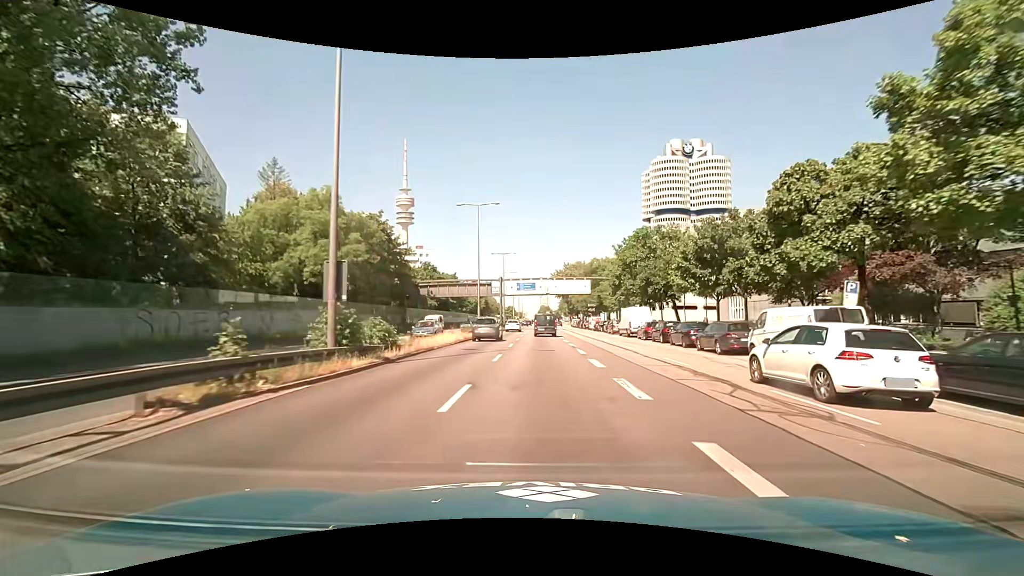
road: trunk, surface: asphalt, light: Day
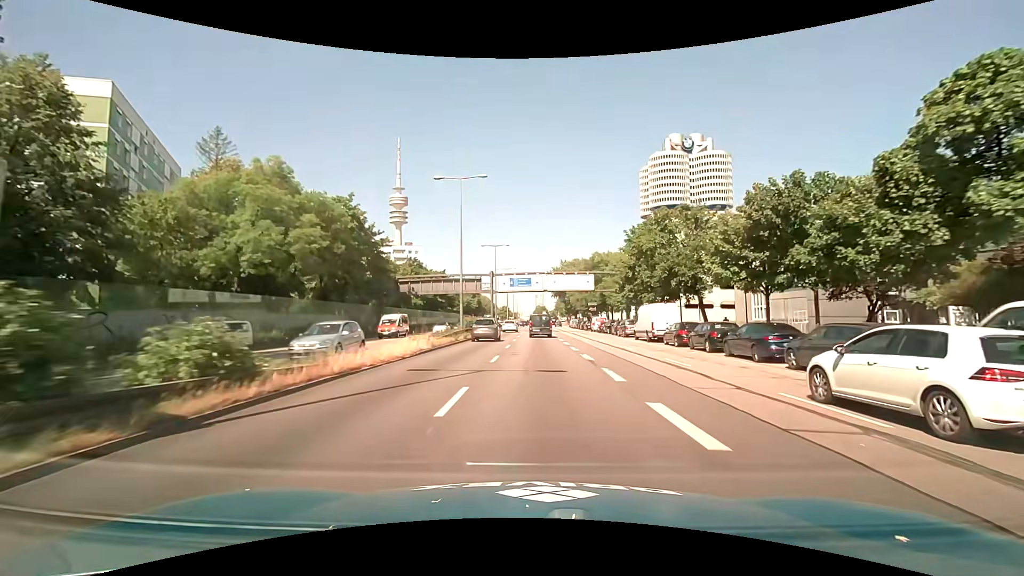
(+0.1, +9.3) m; +1°
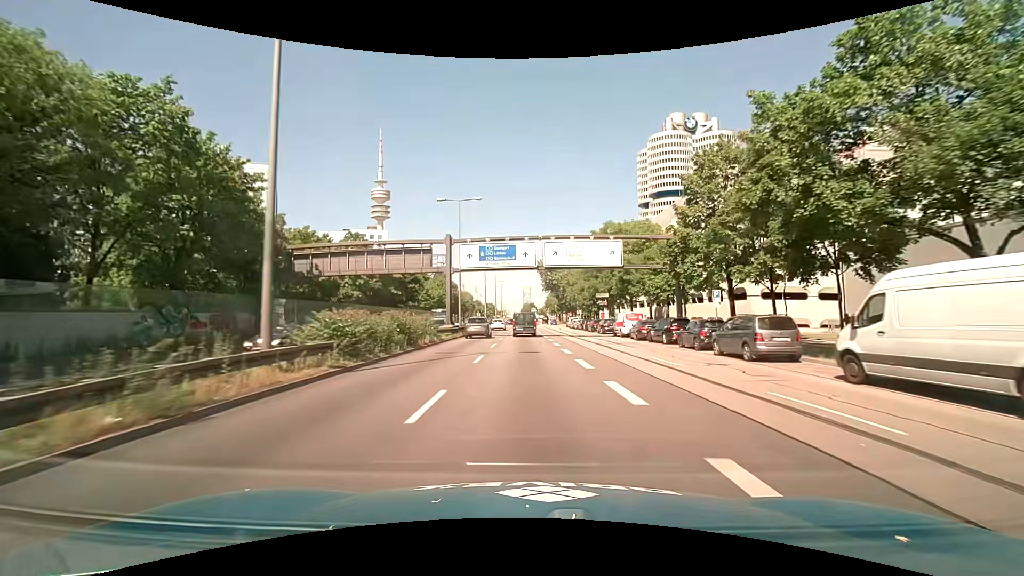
(+0.4, +27.5) m; +1°
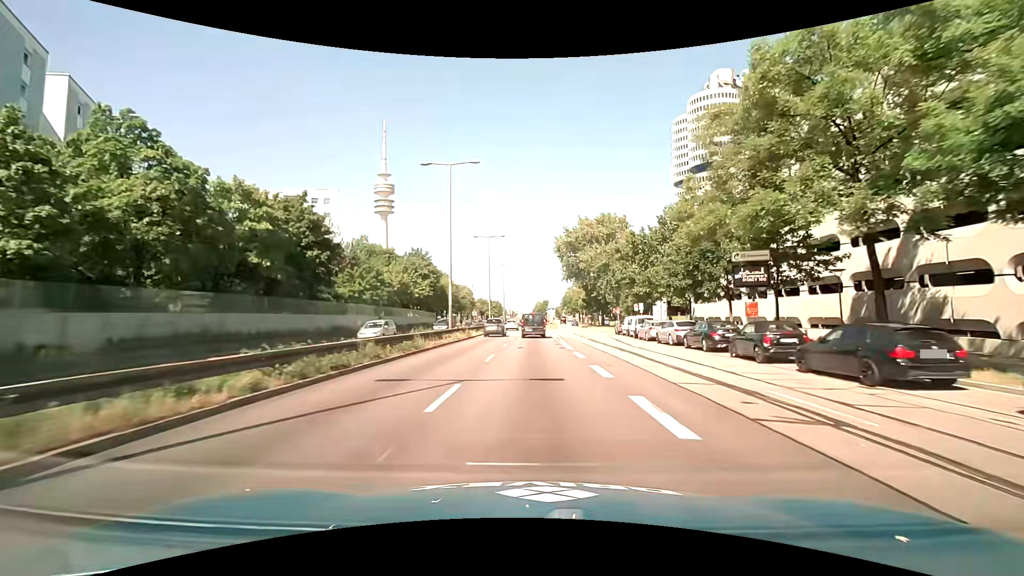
(-0.4, +44.2) m; -1°
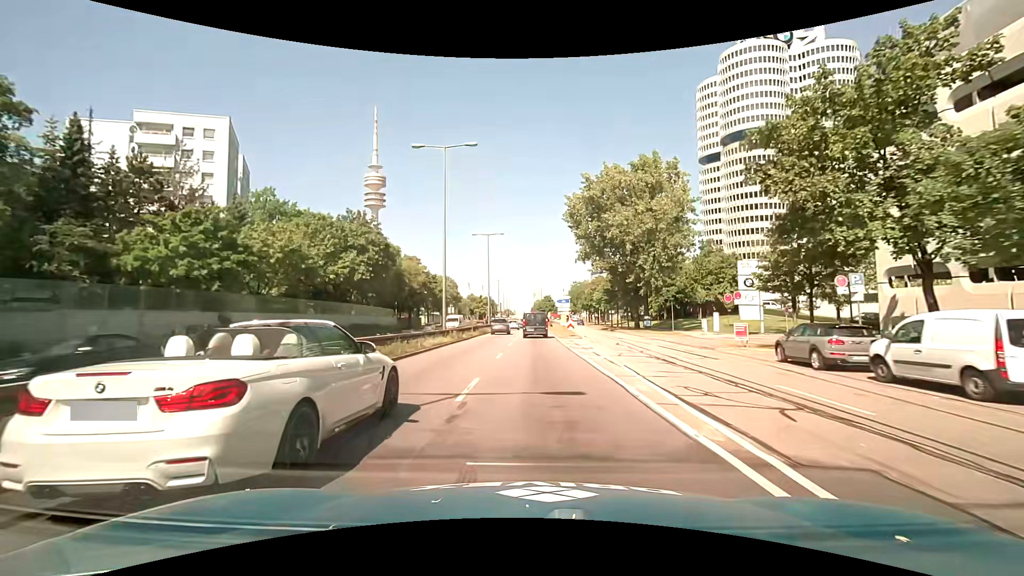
(0.0, +35.1) m; 0°
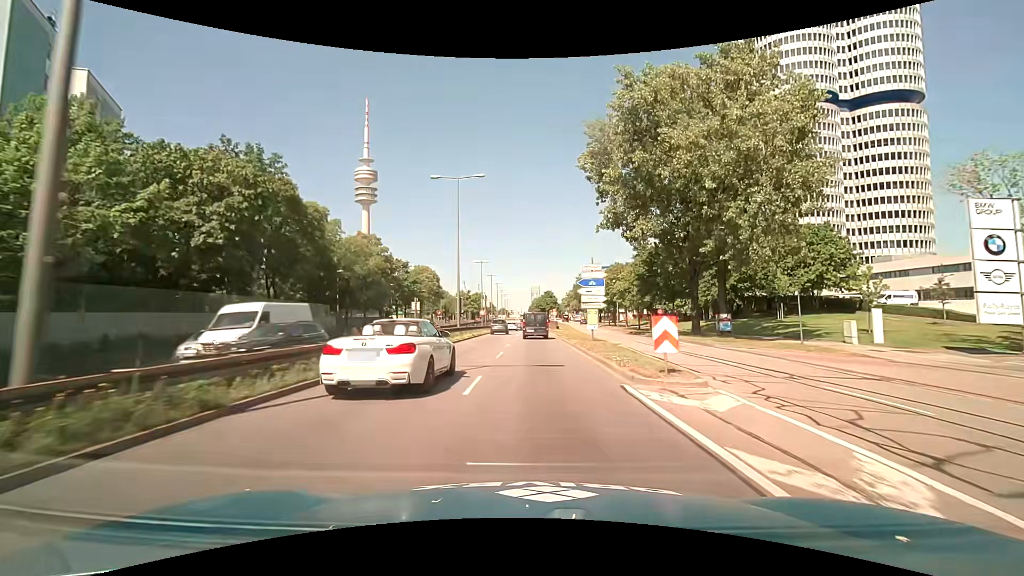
(+0.2, +26.2) m; +1°
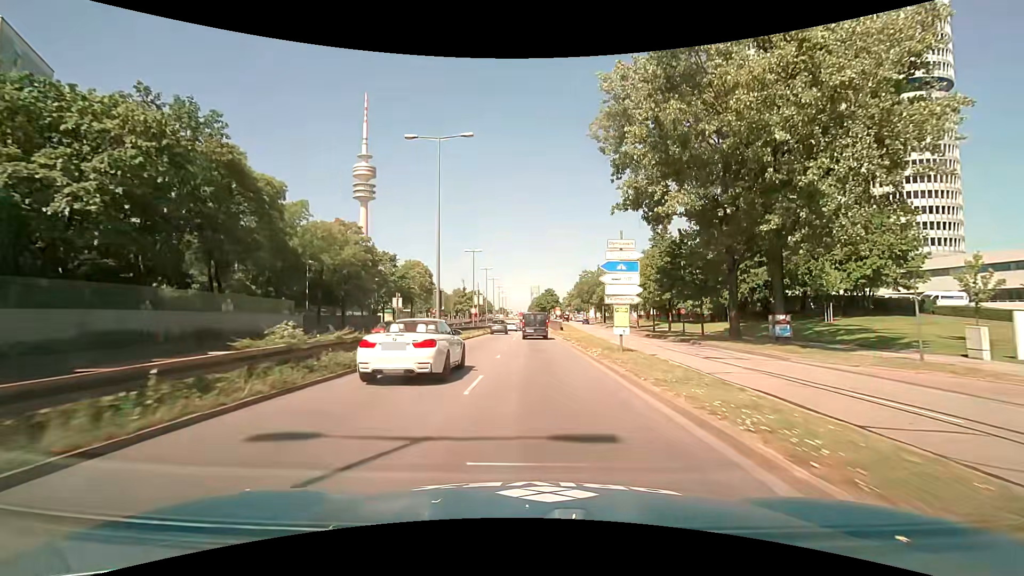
(0.0, +8.7) m; -1°
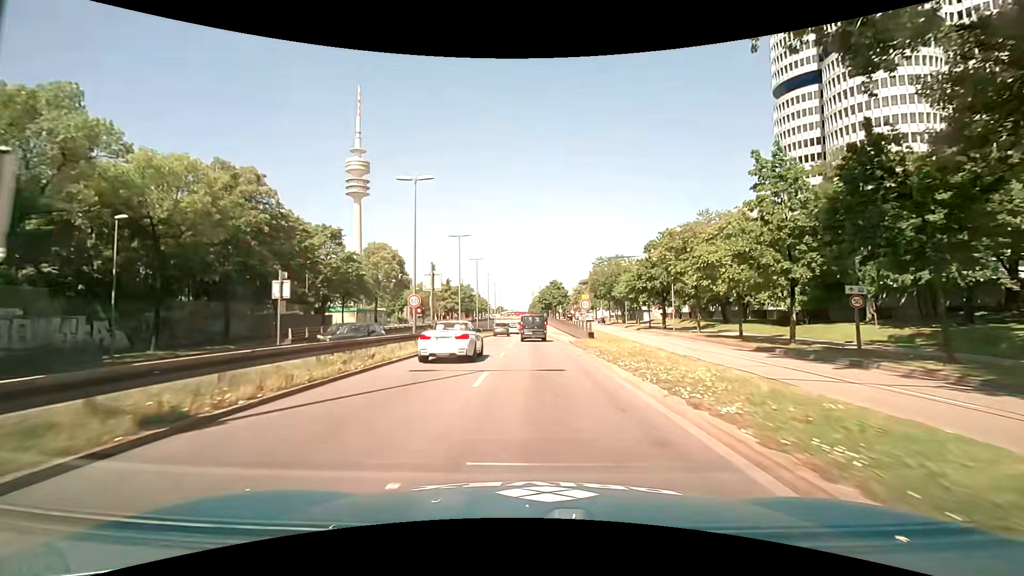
(+0.2, +25.6) m; 0°
(0, +10) (0, +20) (0, +30) (0, +40) (0, +50) (0, +60) (0, +70) (0, +80) (0, +90) (0, +100) m
